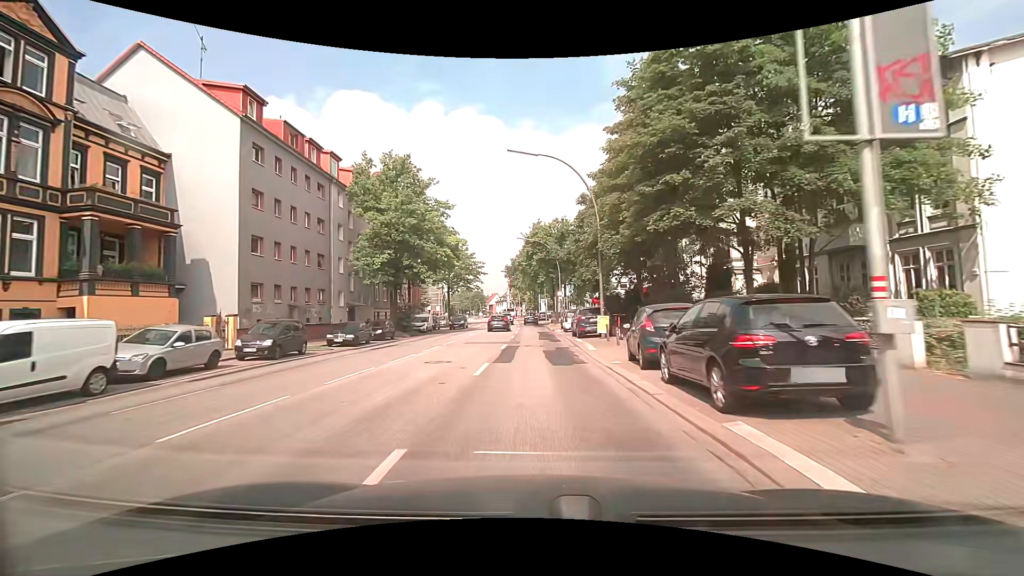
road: primary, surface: asphalt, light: Day
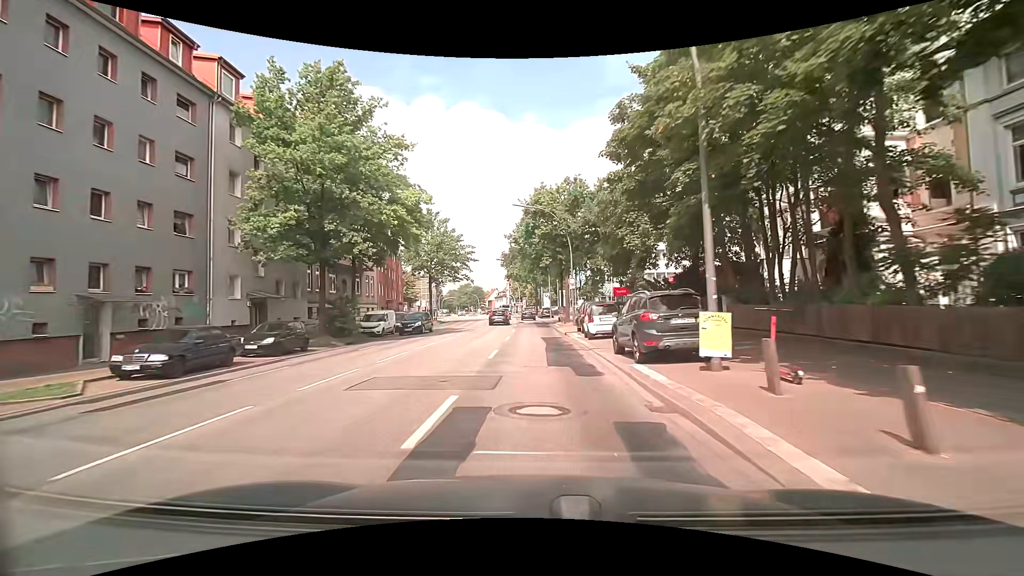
(0.0, +15.2) m; 0°
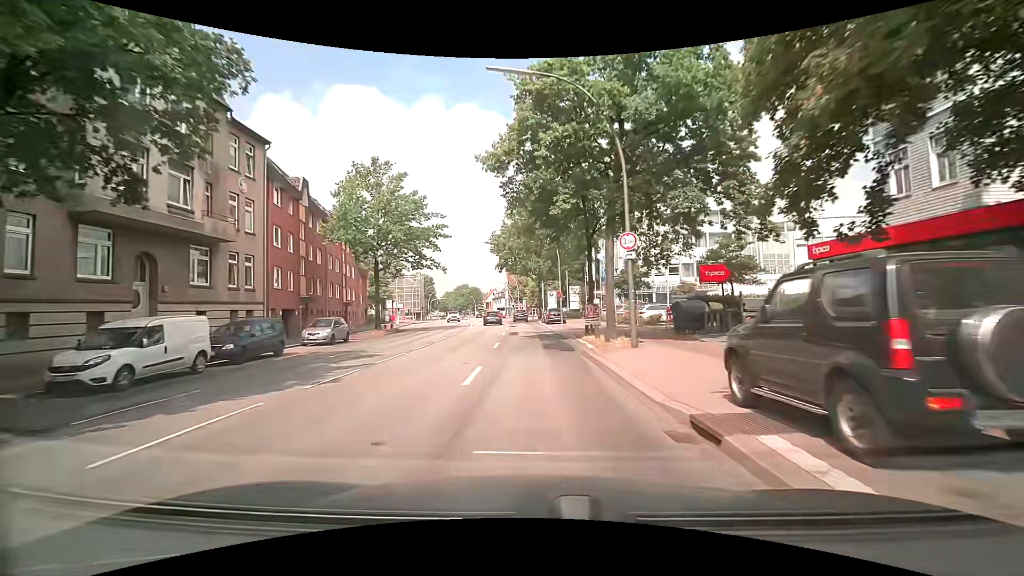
(-0.1, +22.8) m; 0°
